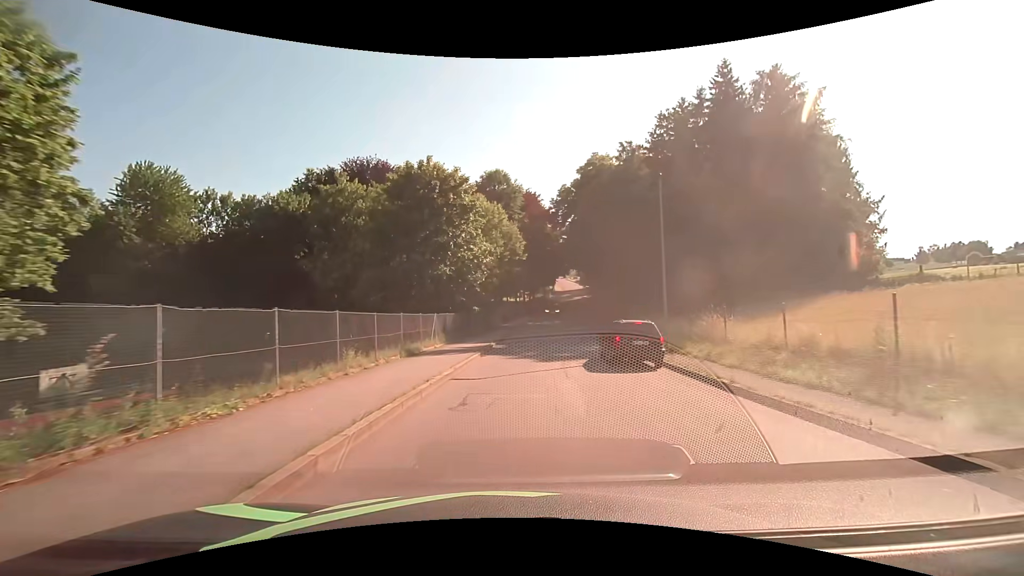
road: unclassified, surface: asphalt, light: Day
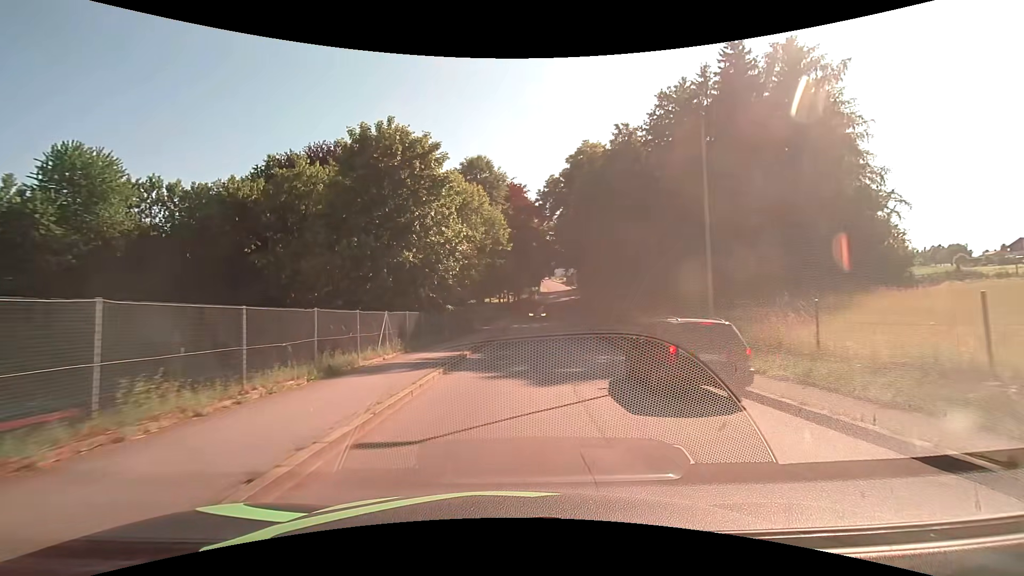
(+0.1, +6.8) m; +2°
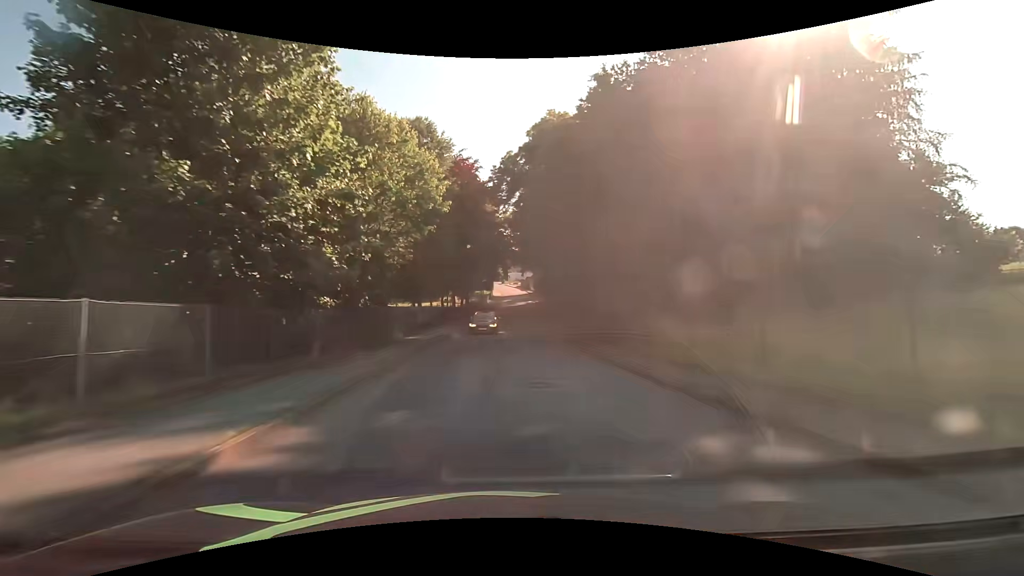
(+0.6, +13.6) m; +6°
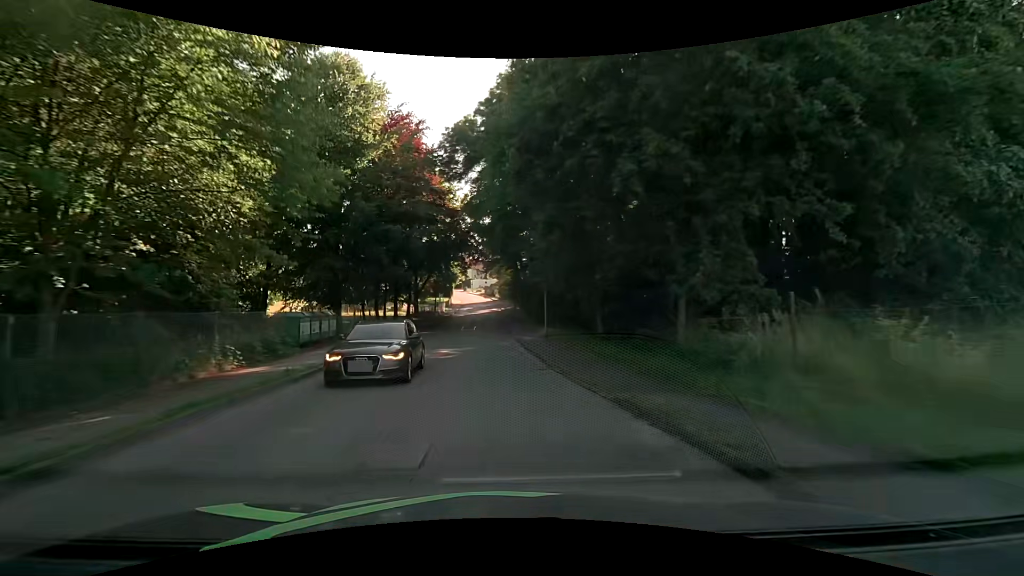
(+0.6, +13.6) m; +4°
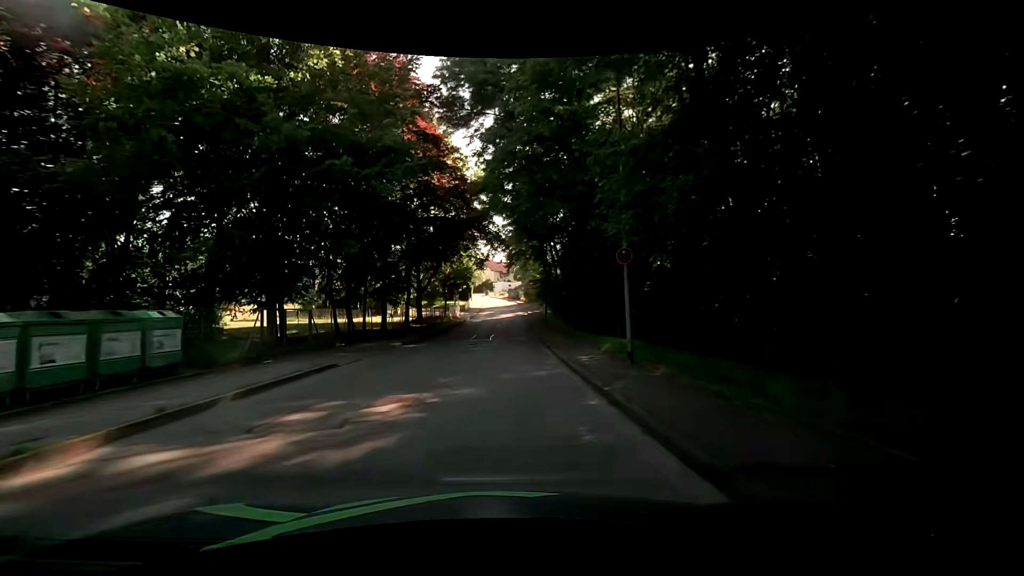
(-0.4, +13.6) m; -3°
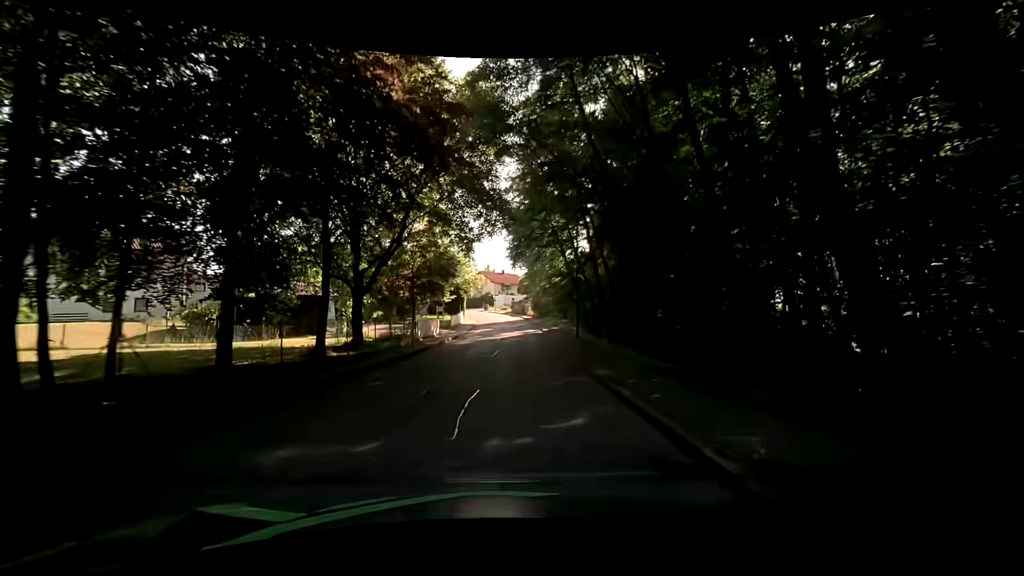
(-0.3, +20.2) m; 0°
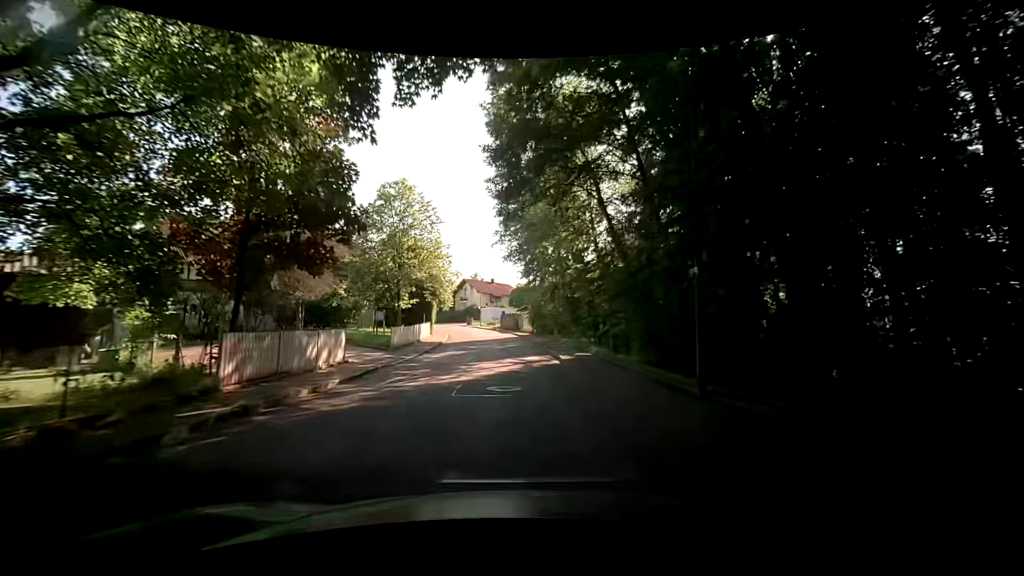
(+0.3, +20.5) m; -1°
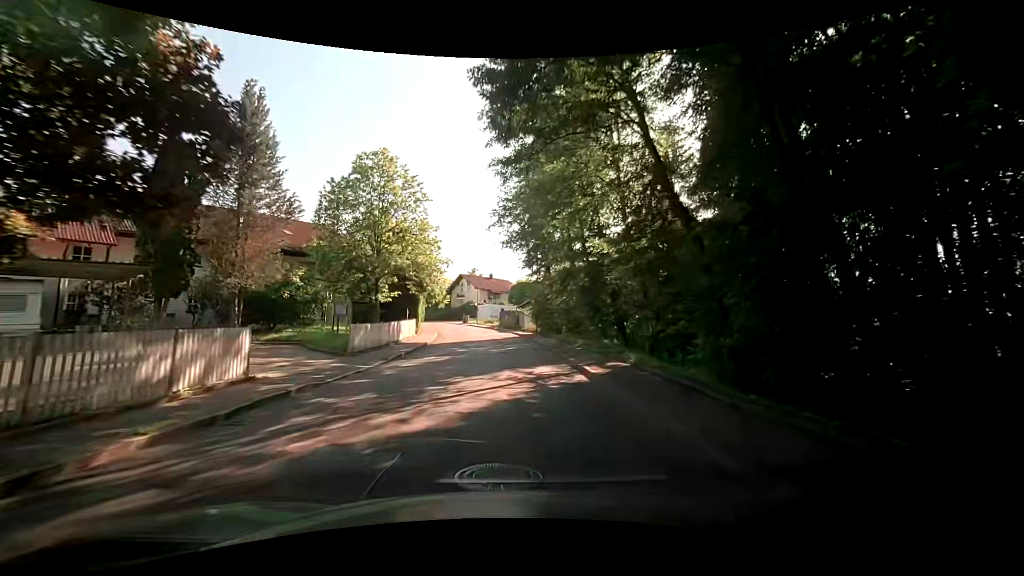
(+0.2, +6.9) m; +2°
(0, +10) (0, +20) (-1, +30) (-1, +40) (-2, +50) (-4, +60) (-7, +69) (-10, +79) (-14, +88) (-18, +97) m
